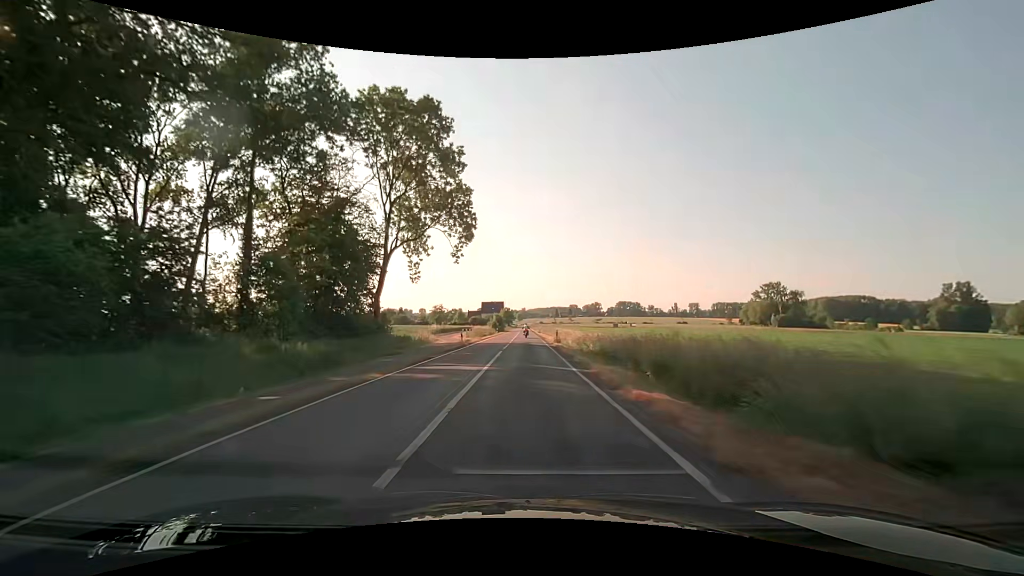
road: secondary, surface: asphalt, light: Day
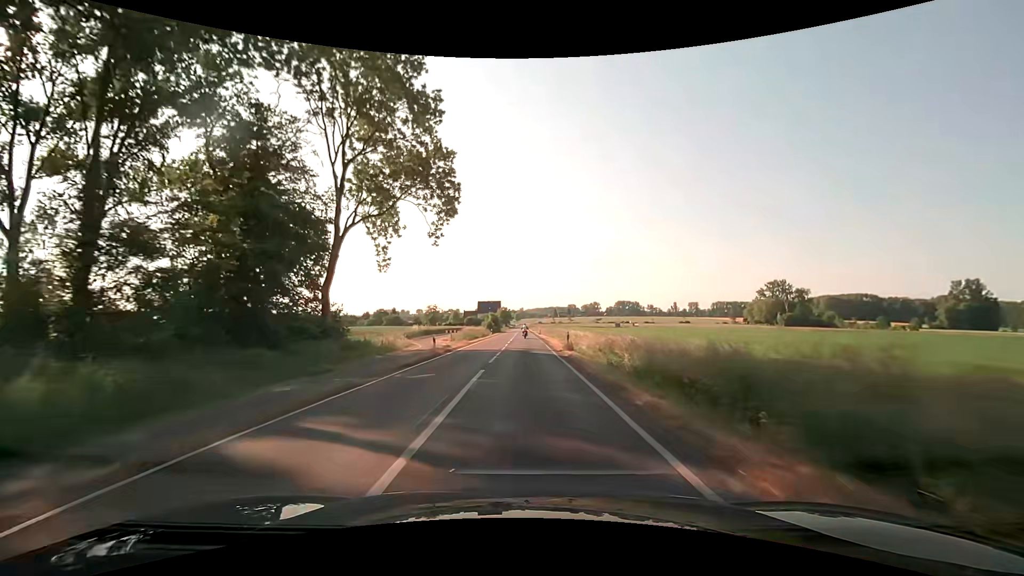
(0.0, +10.9) m; 0°
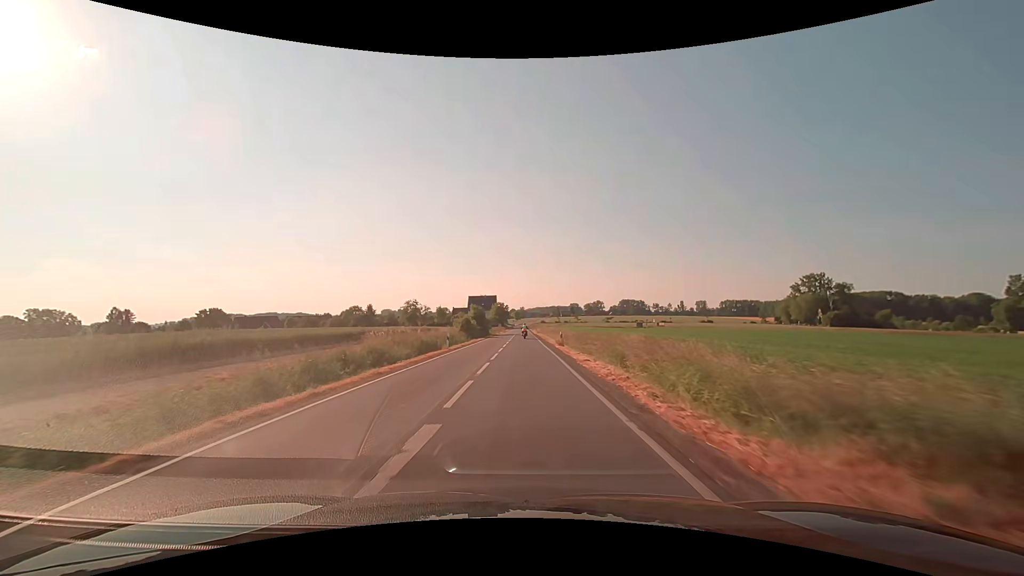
(+0.1, +43.6) m; 0°
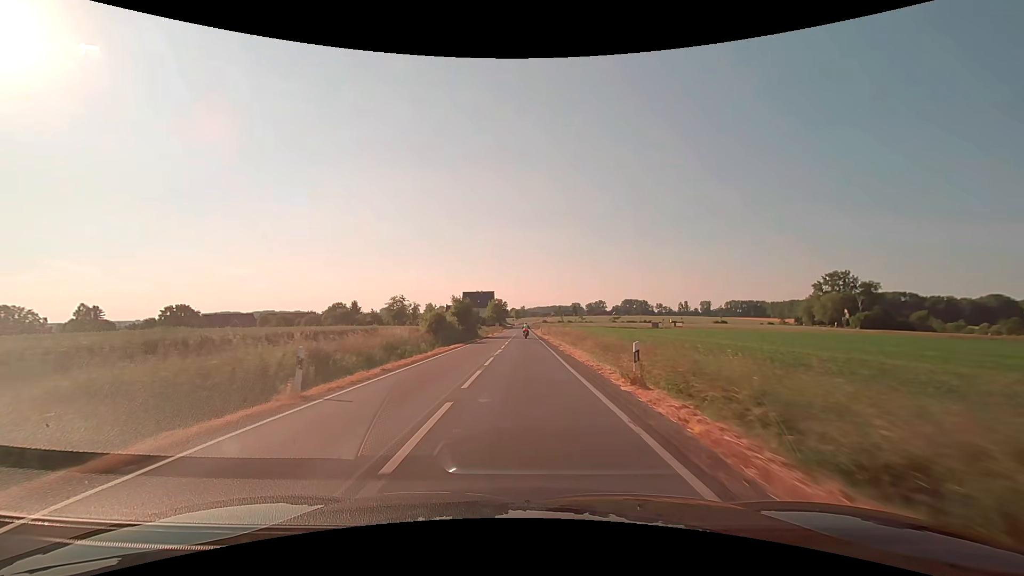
(0.0, +21.8) m; 0°
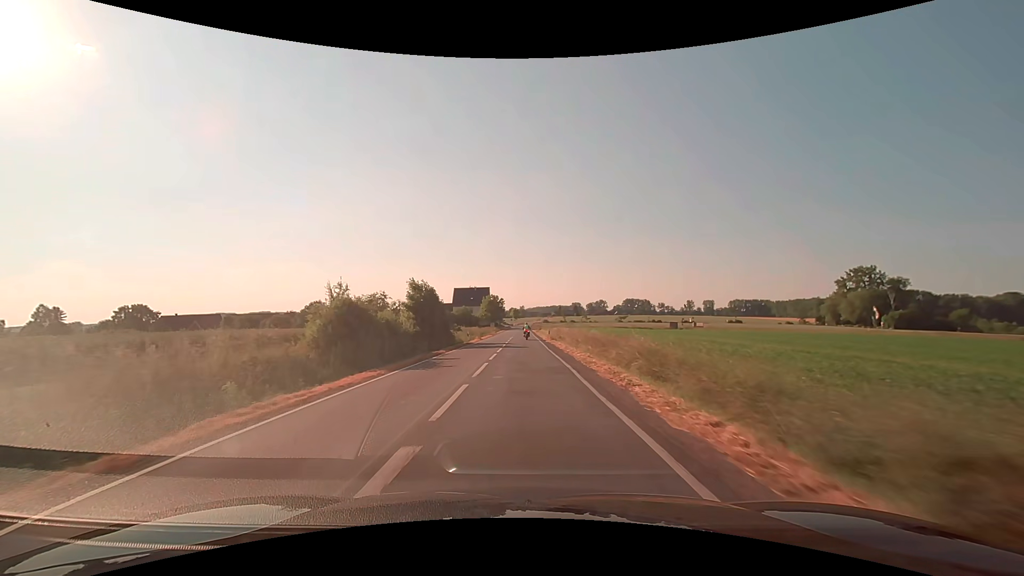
(0.0, +21.8) m; 0°
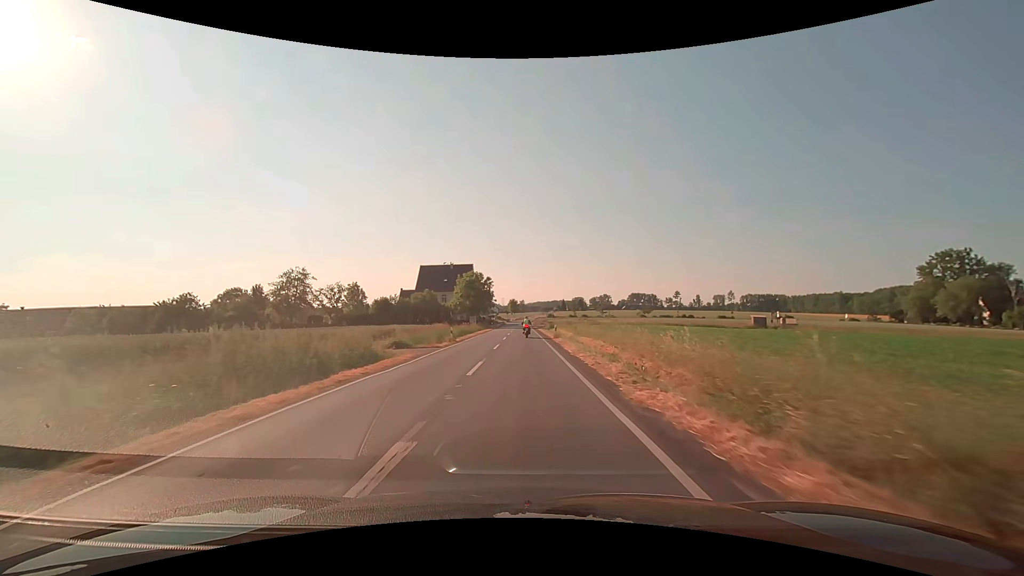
(0.0, +53.9) m; 0°
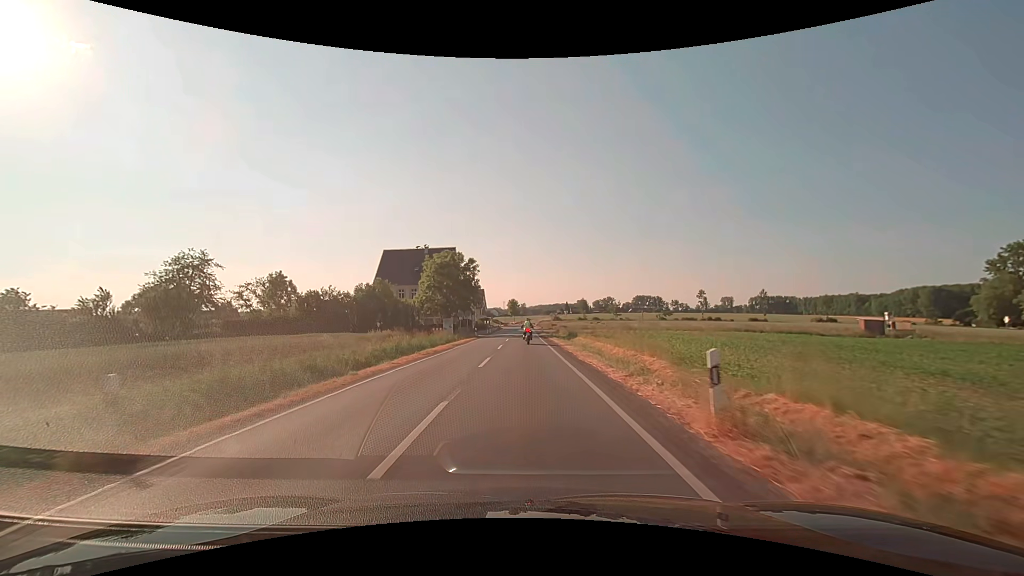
(0.0, +29.9) m; 0°
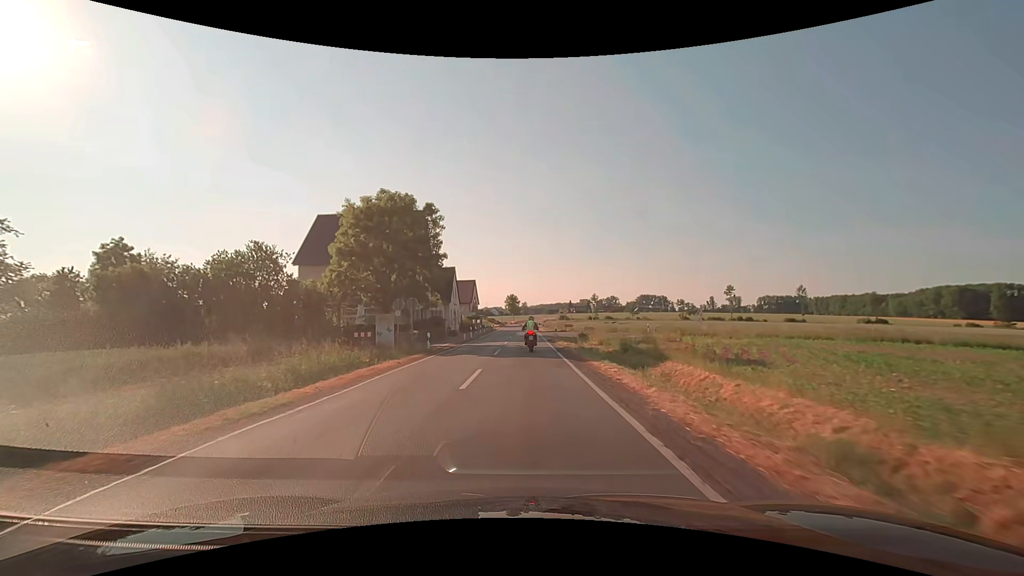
(0.0, +26.3) m; 0°
(0, +10) (0, +20) (0, +30) (0, +40) (+5, +49) (+14, +51) (+24, +49) (+34, +47) (+44, +45) (+53, +43) m
